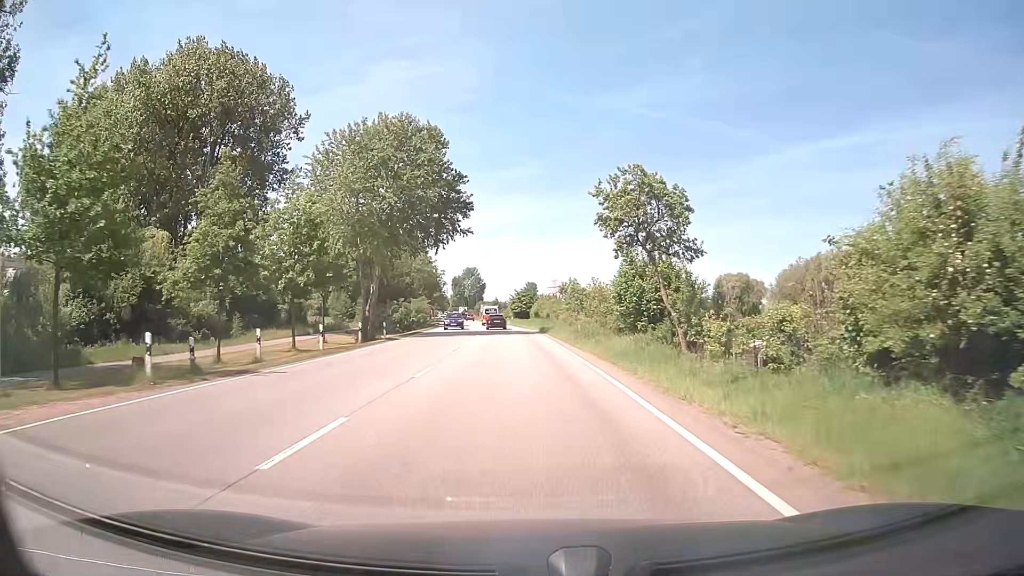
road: secondary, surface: asphalt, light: Day
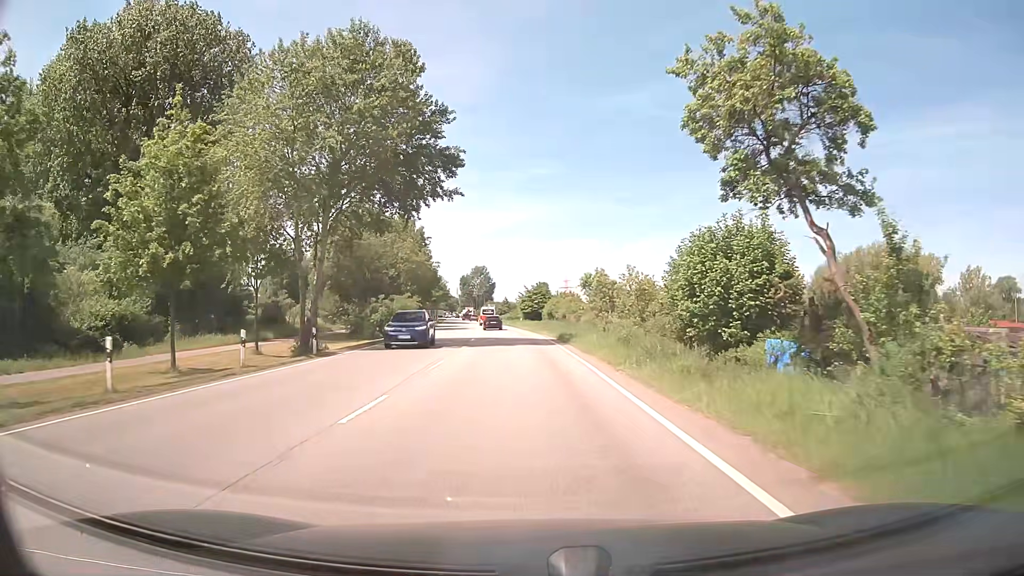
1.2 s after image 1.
(-0.3, +15.3) m; -1°
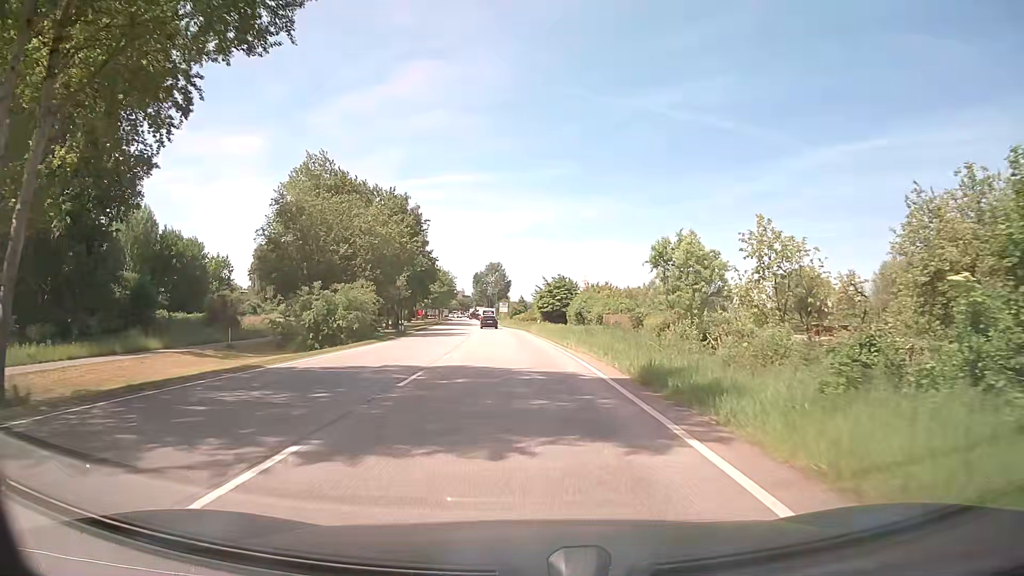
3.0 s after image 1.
(-0.3, +22.9) m; -1°
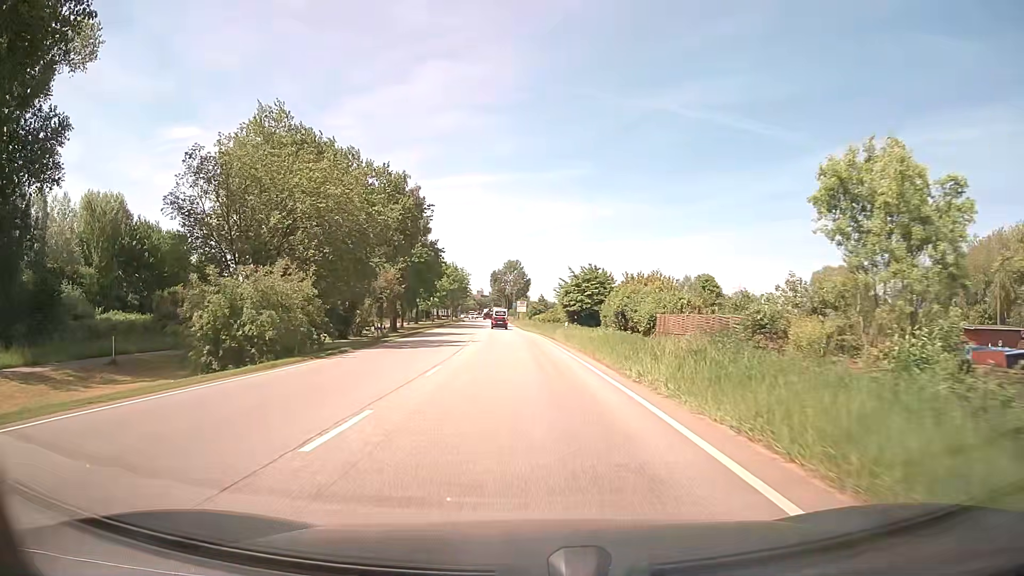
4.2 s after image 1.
(-0.2, +15.2) m; -2°
